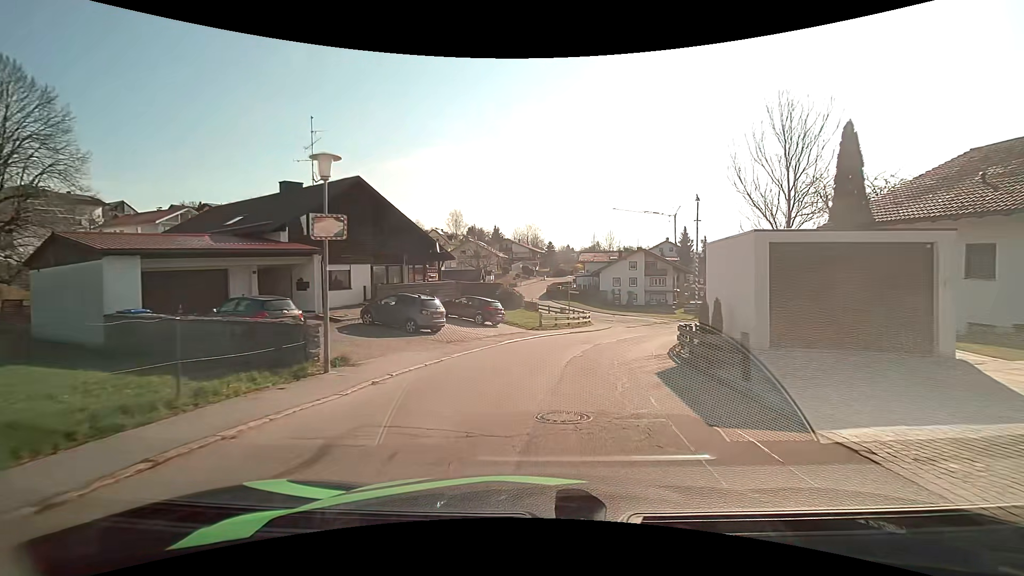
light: Day
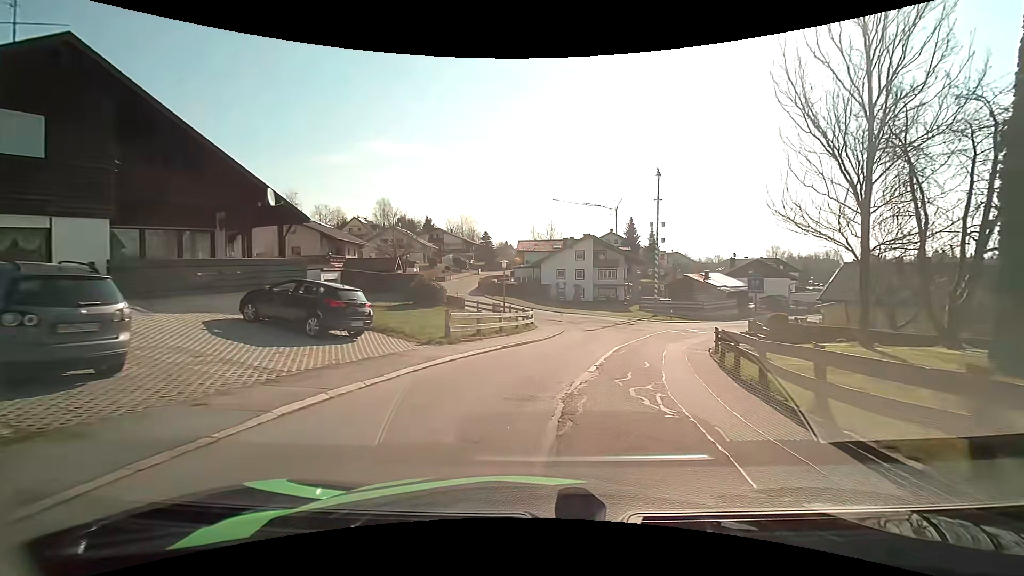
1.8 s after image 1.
(+0.9, +13.9) m; +7°
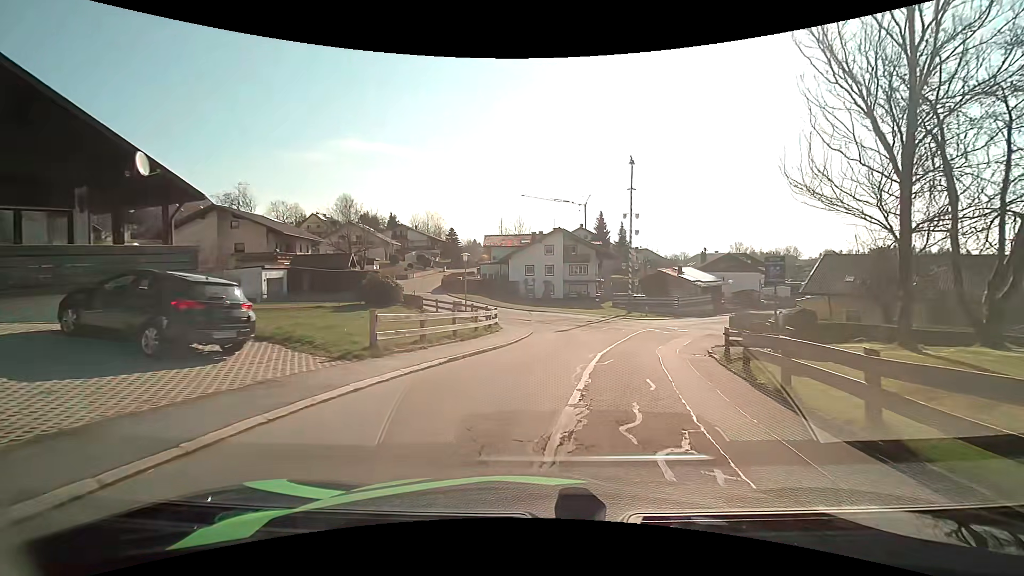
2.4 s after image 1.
(+0.1, +4.2) m; +3°
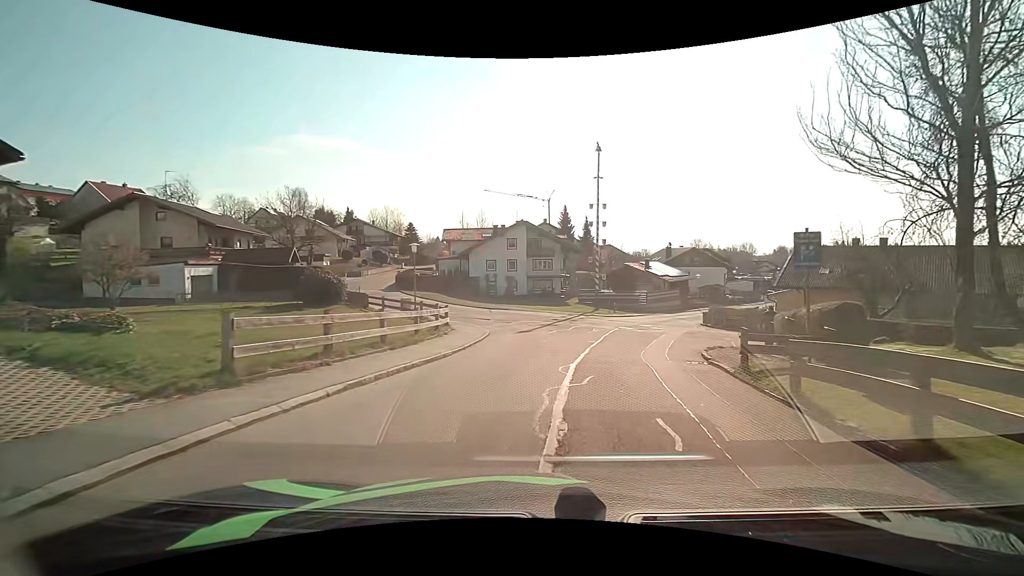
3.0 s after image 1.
(+0.1, +4.0) m; +4°
